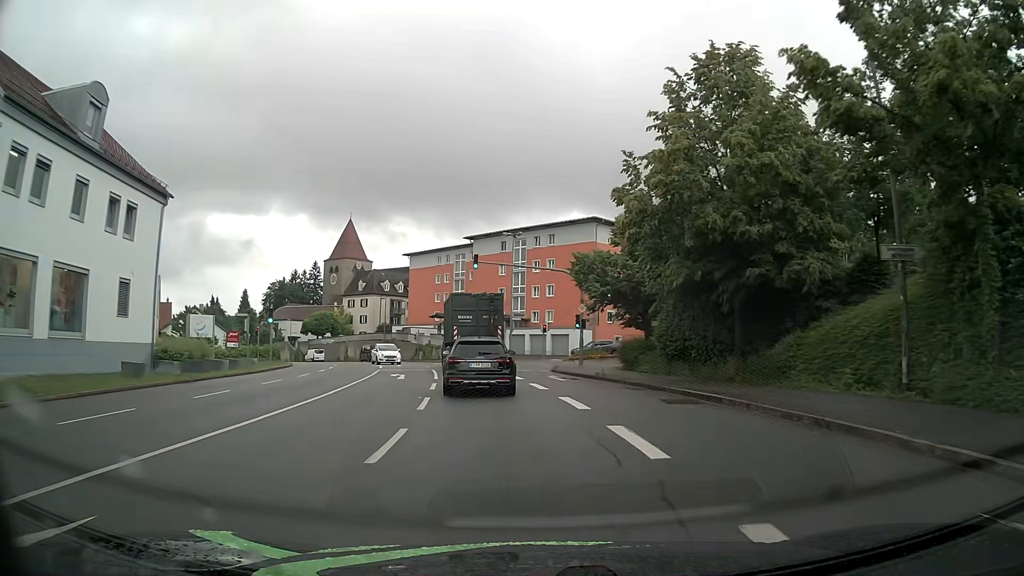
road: tertiary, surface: asphalt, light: Day
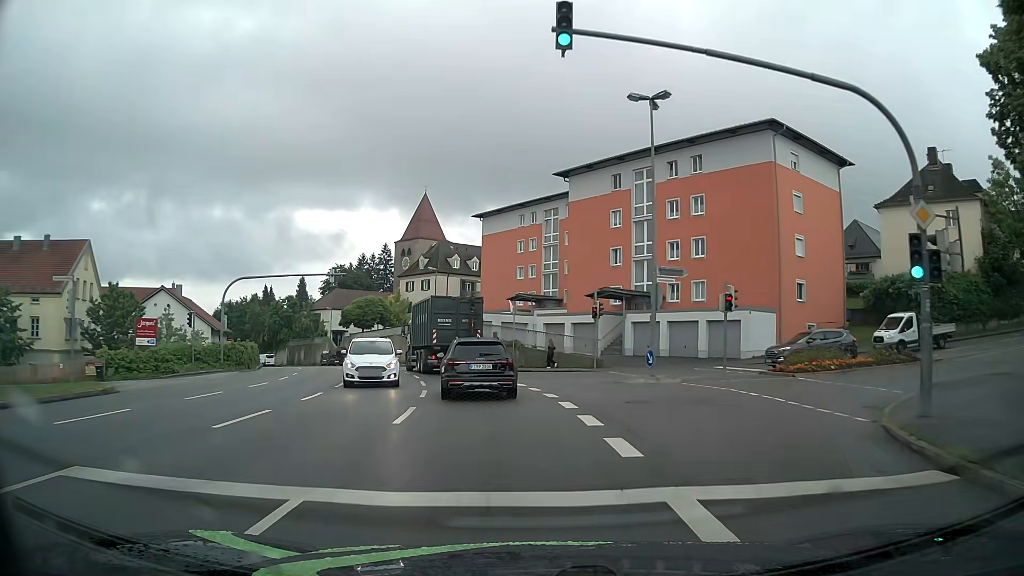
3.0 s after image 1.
(-2.3, +29.8) m; -8°
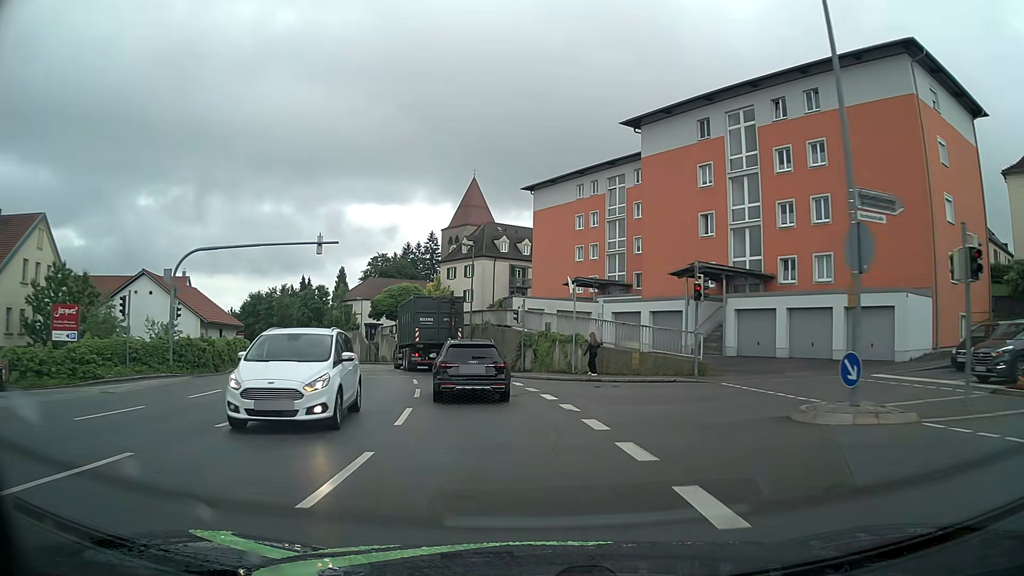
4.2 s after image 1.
(-0.4, +11.9) m; -4°
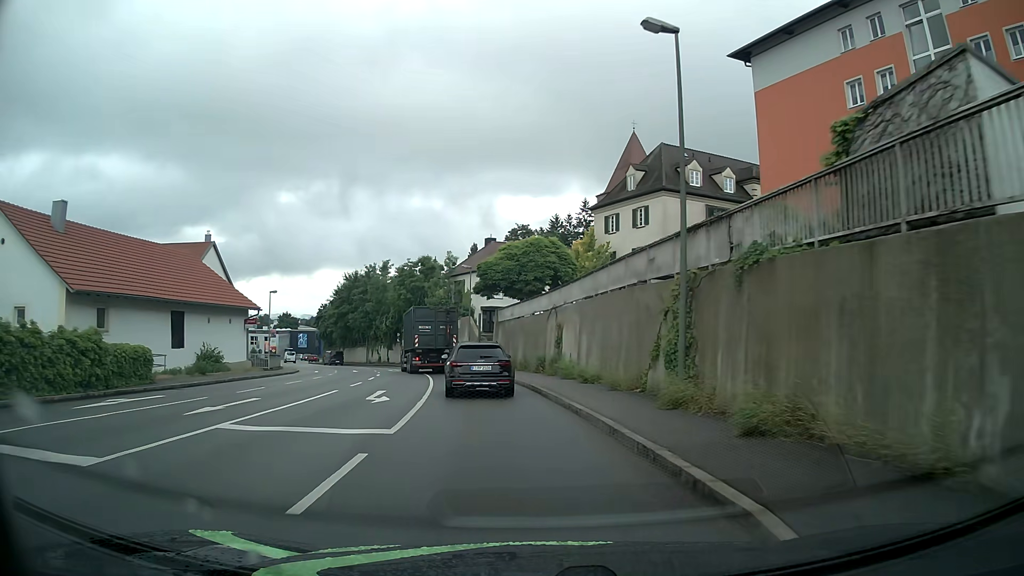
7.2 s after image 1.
(-3.8, +30.5) m; -14°
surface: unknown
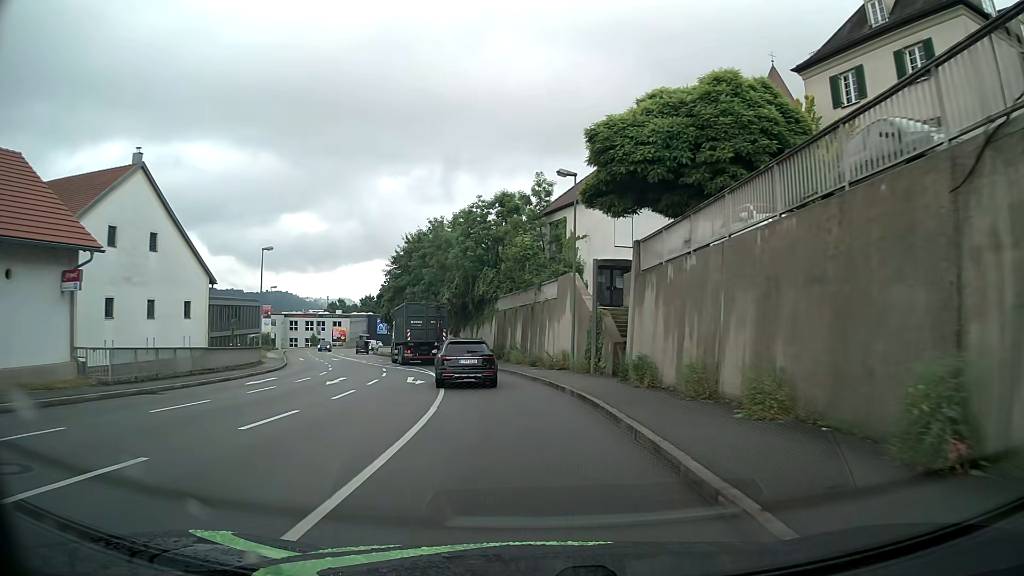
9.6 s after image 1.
(-2.2, +26.8) m; -9°
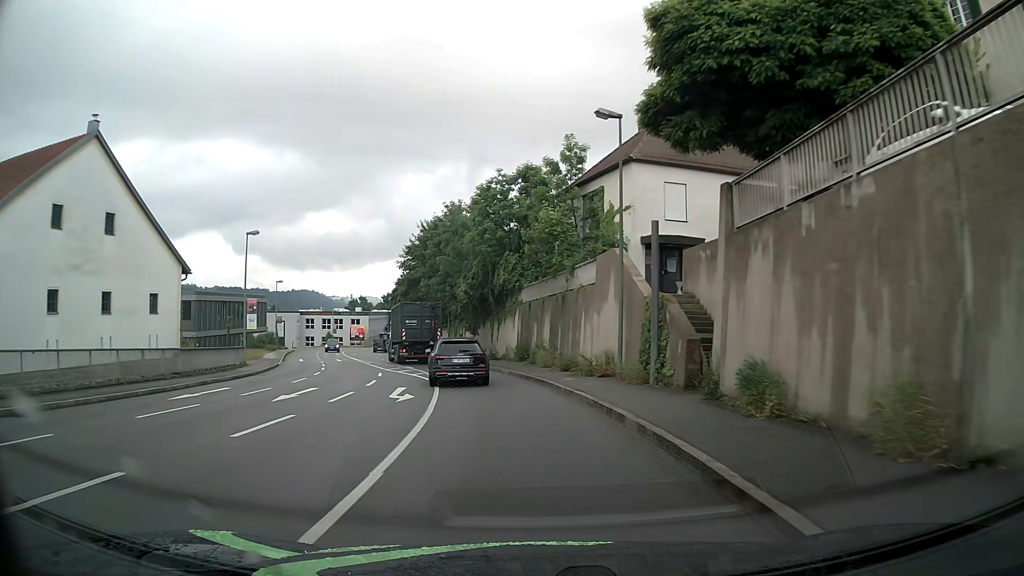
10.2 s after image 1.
(-0.2, +7.0) m; -3°
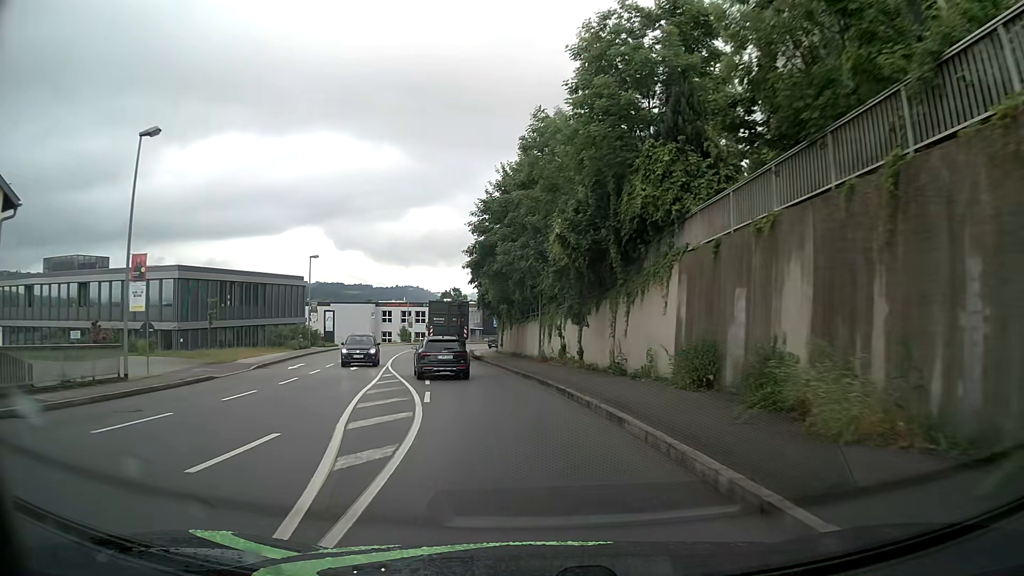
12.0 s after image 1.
(-1.7, +21.4) m; -9°
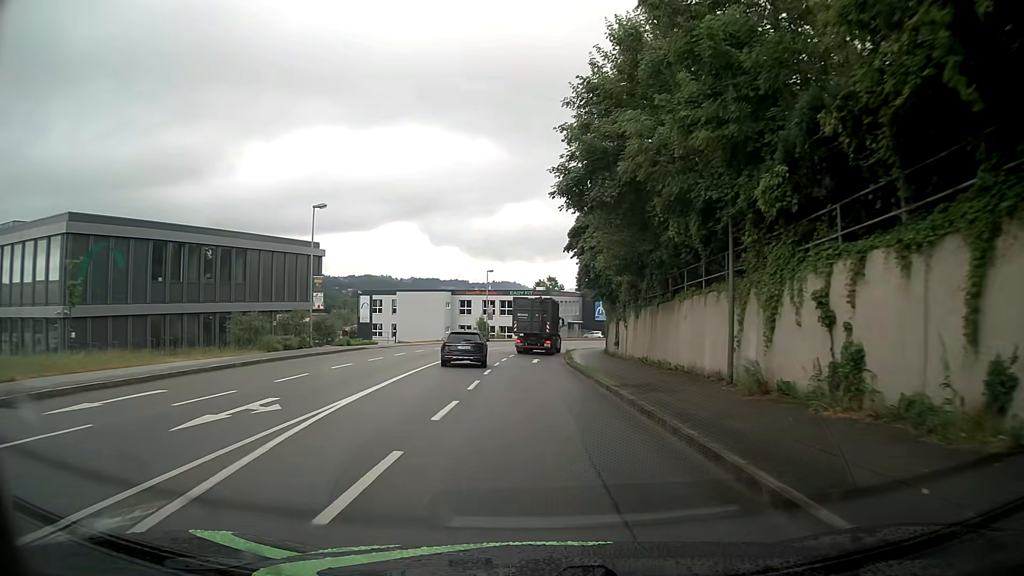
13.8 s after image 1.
(-1.6, +22.1) m; -8°
